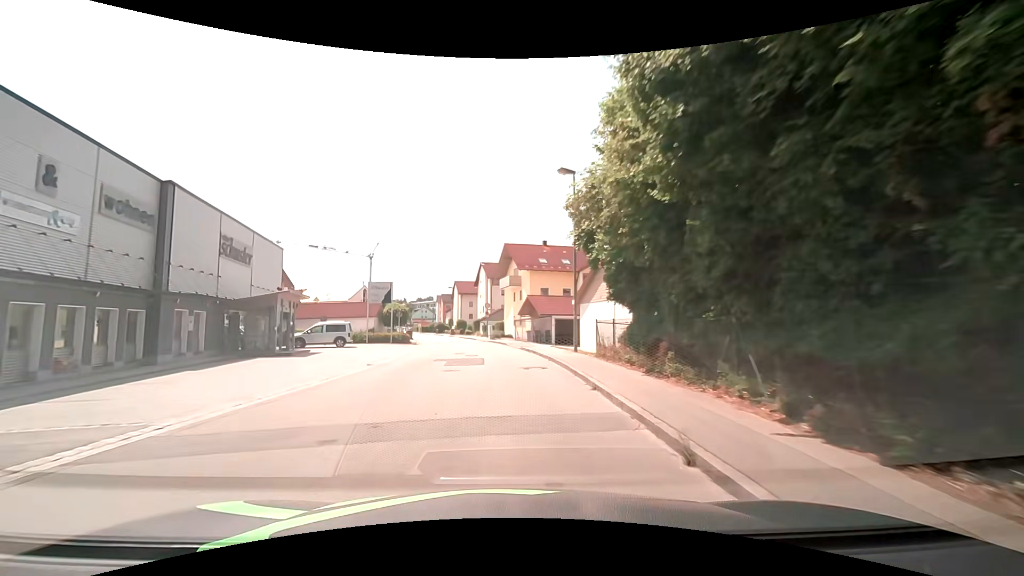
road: unclassified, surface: asphalt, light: Day
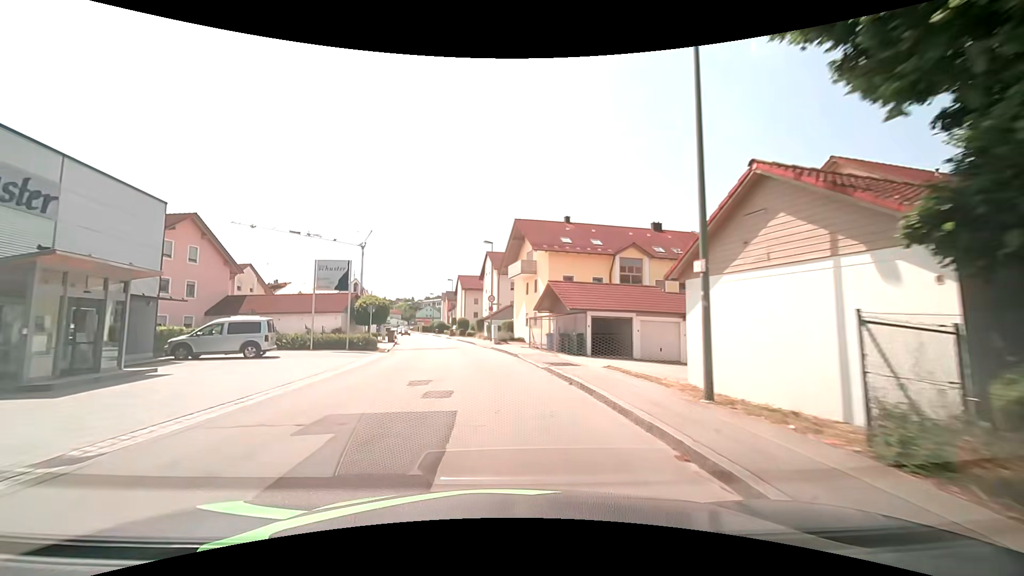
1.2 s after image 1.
(-0.3, +13.6) m; -2°
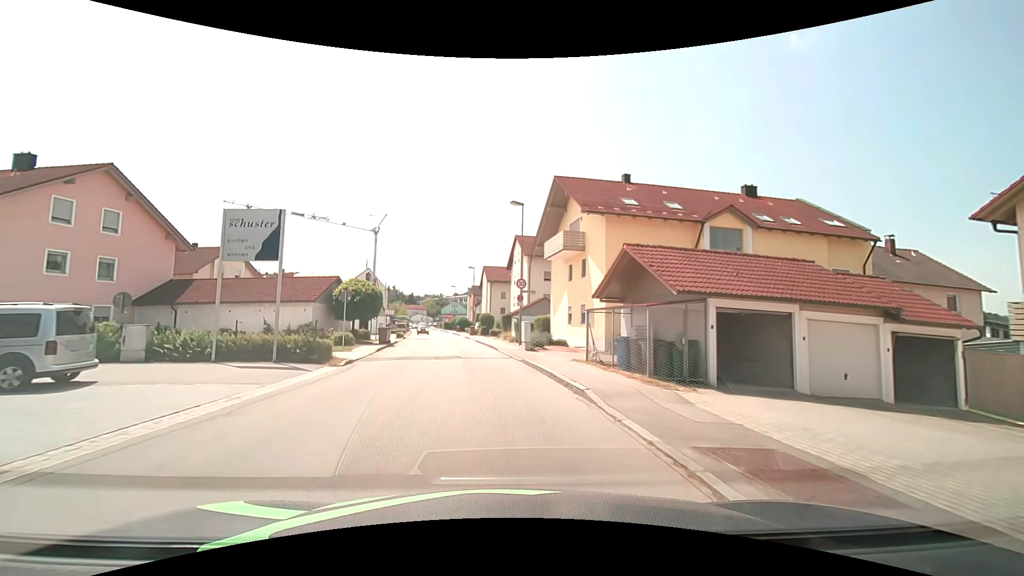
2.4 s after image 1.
(-0.3, +12.1) m; -3°
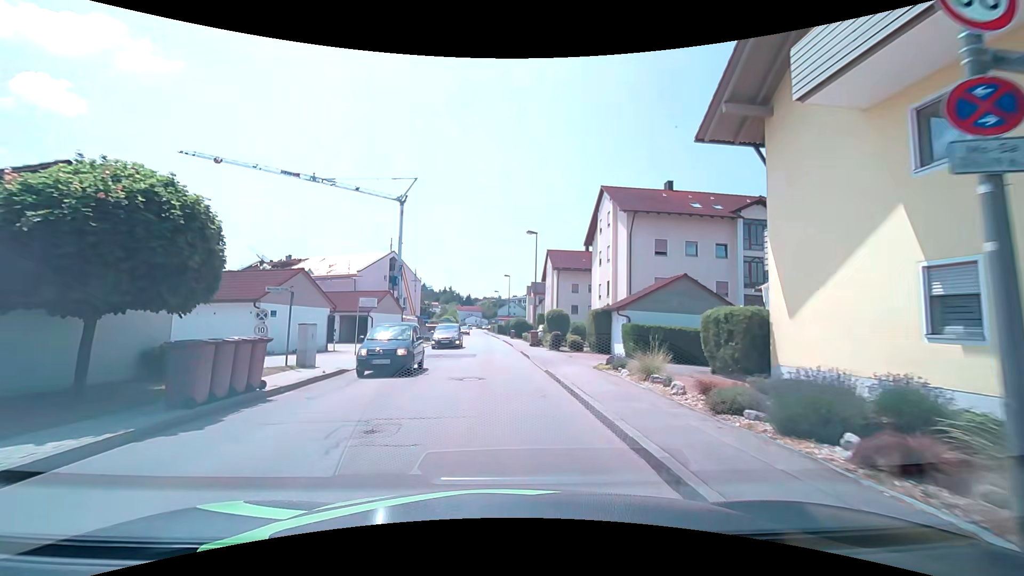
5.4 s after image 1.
(-1.7, +24.3) m; -7°
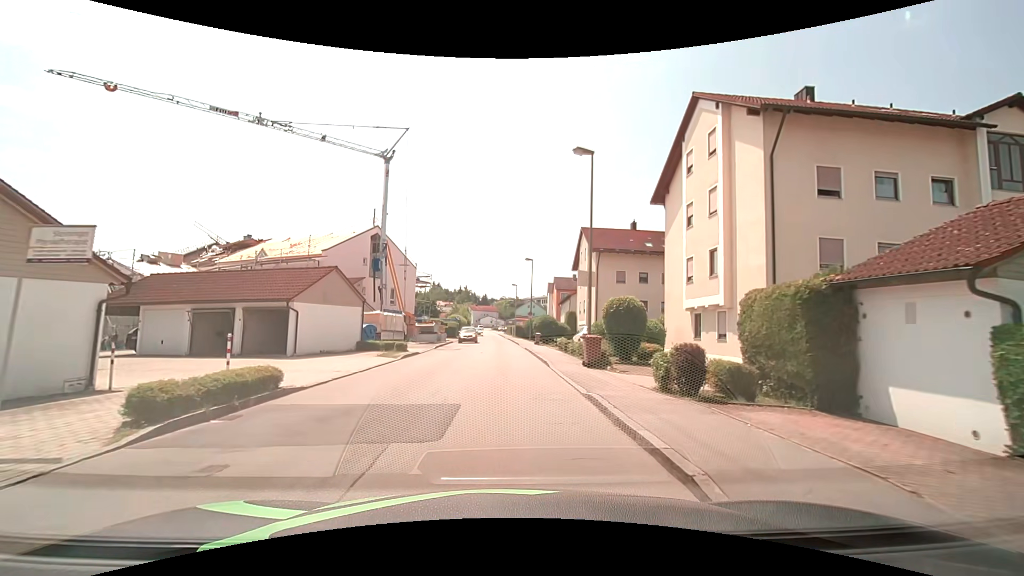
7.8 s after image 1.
(-0.3, +17.0) m; -1°
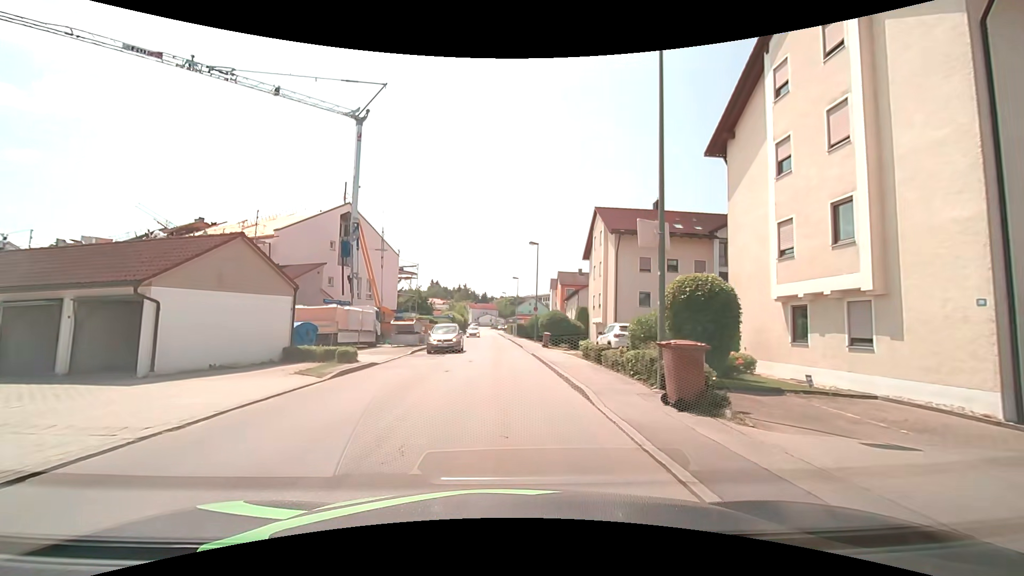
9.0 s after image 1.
(-0.1, +8.7) m; 0°
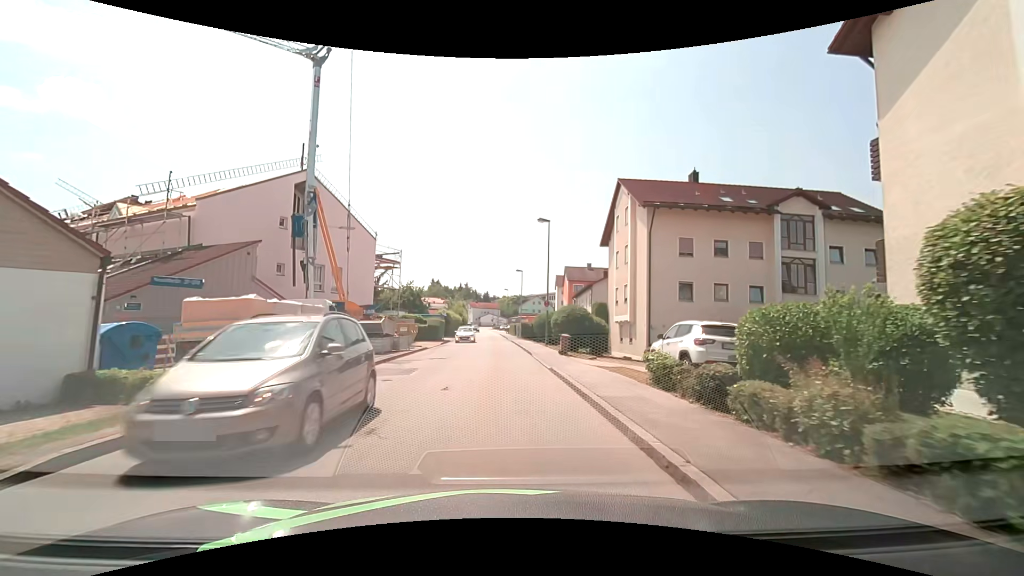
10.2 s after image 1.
(-0.1, +8.8) m; -1°
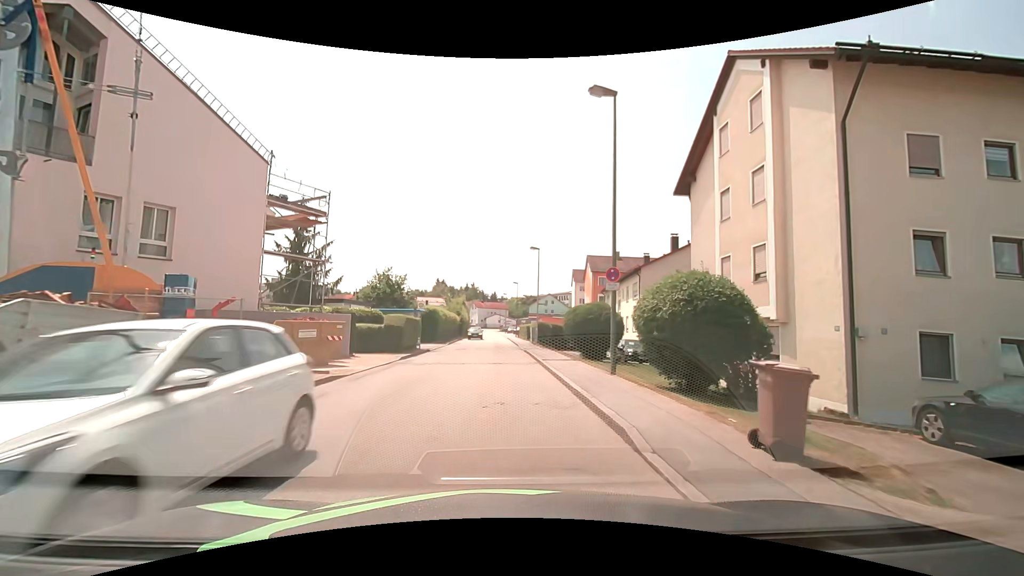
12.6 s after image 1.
(0.0, +17.8) m; -1°
(0, +10) (0, +20) (0, +30) (0, +40) (-1, +50) (-1, +60) (-1, +70) (-2, +80) (-2, +90) (-3, +100) m
